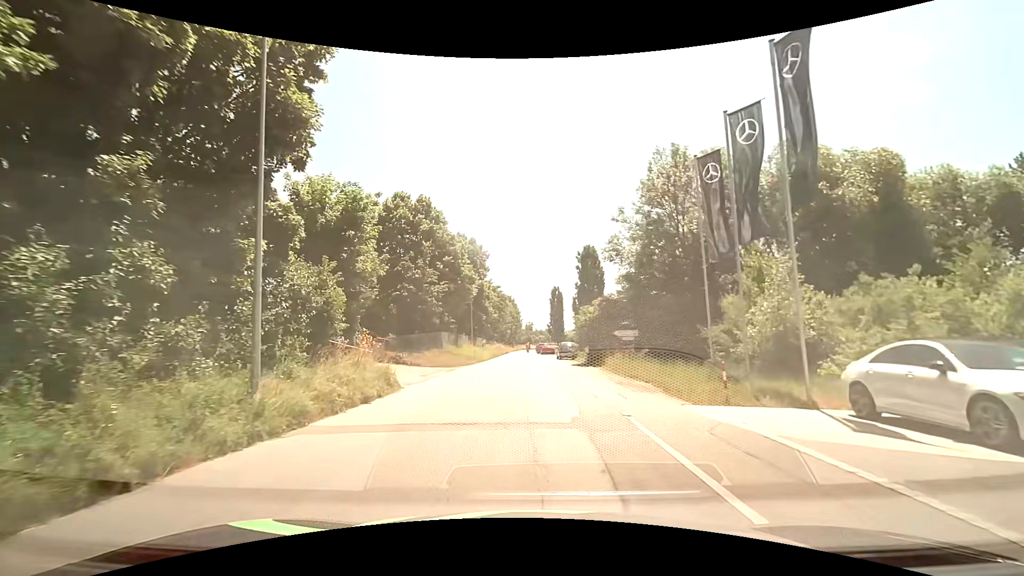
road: tertiary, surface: asphalt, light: Day
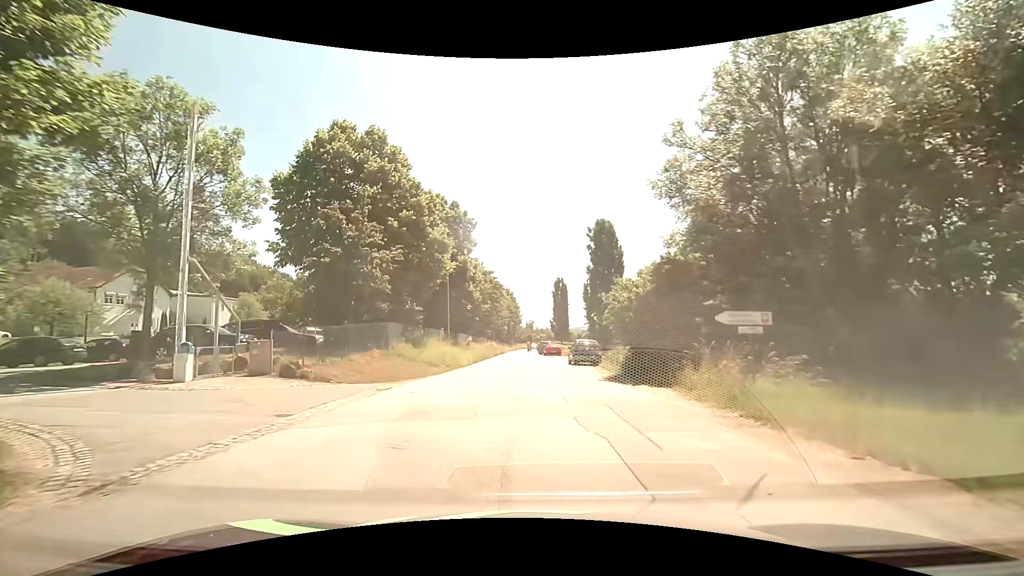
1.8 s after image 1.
(+0.1, +14.2) m; +1°
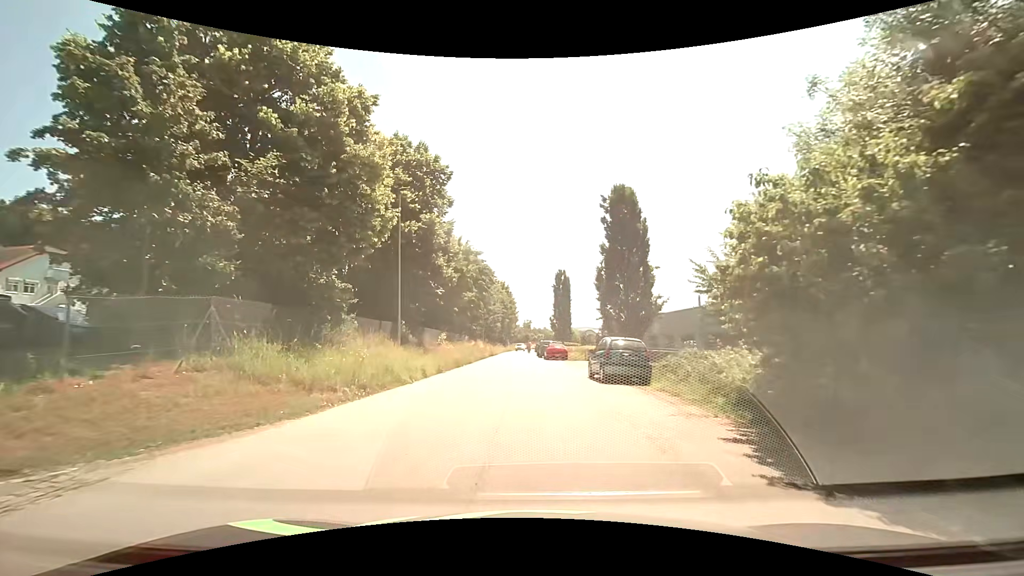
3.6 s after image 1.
(-0.1, +12.6) m; -1°
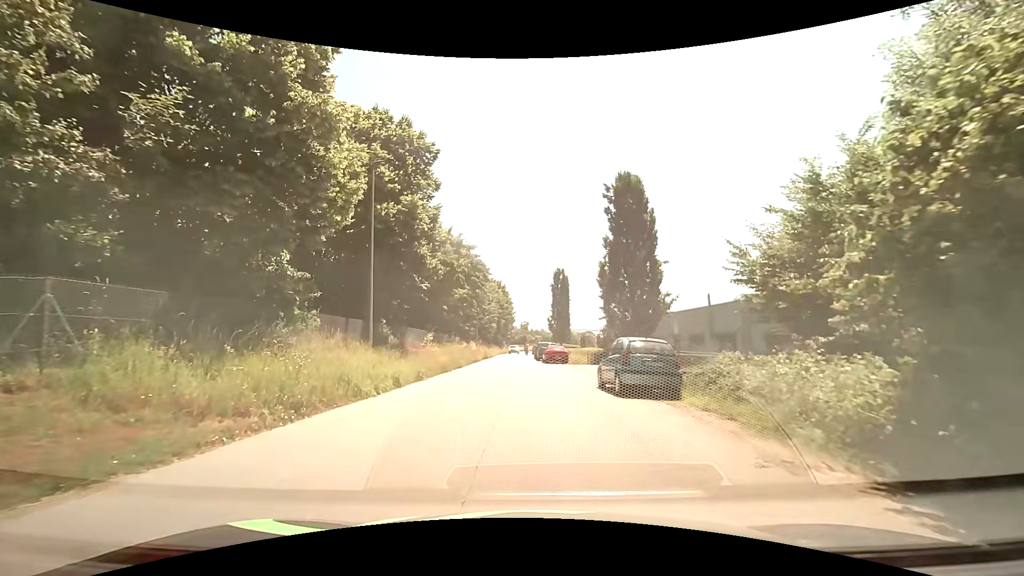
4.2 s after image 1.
(+0.1, +3.5) m; +1°
